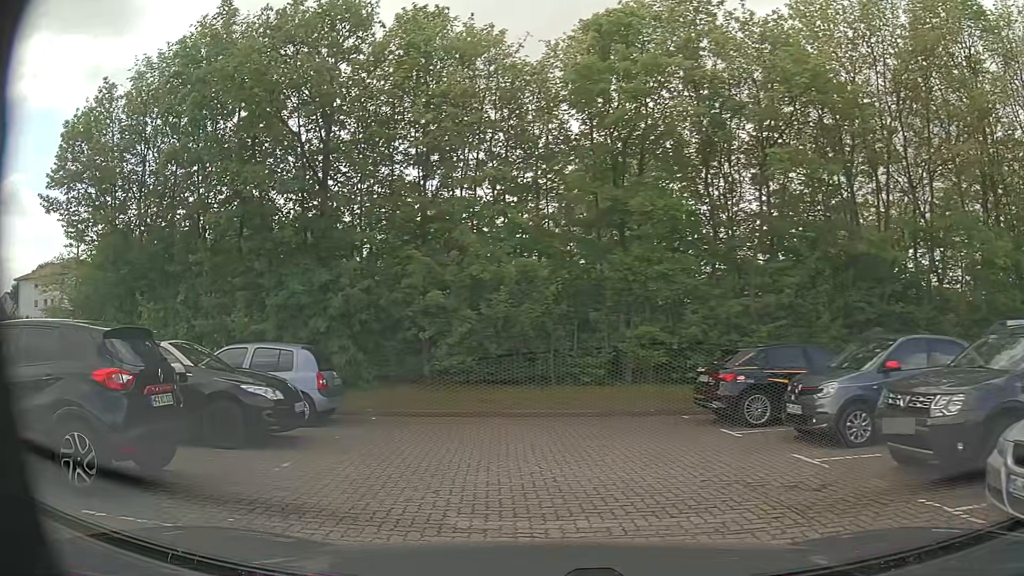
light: Day
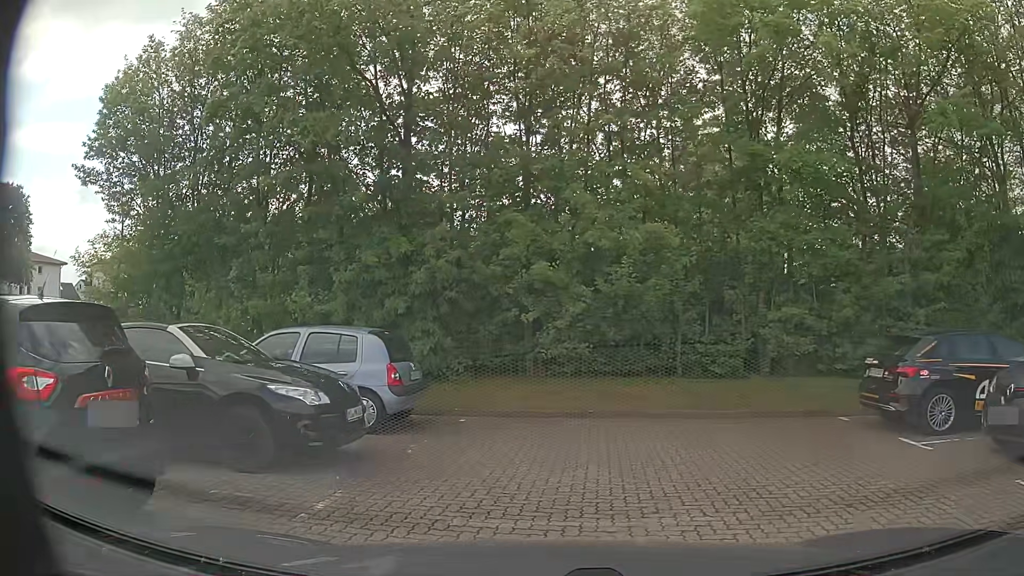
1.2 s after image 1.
(-0.3, +2.6) m; -10°
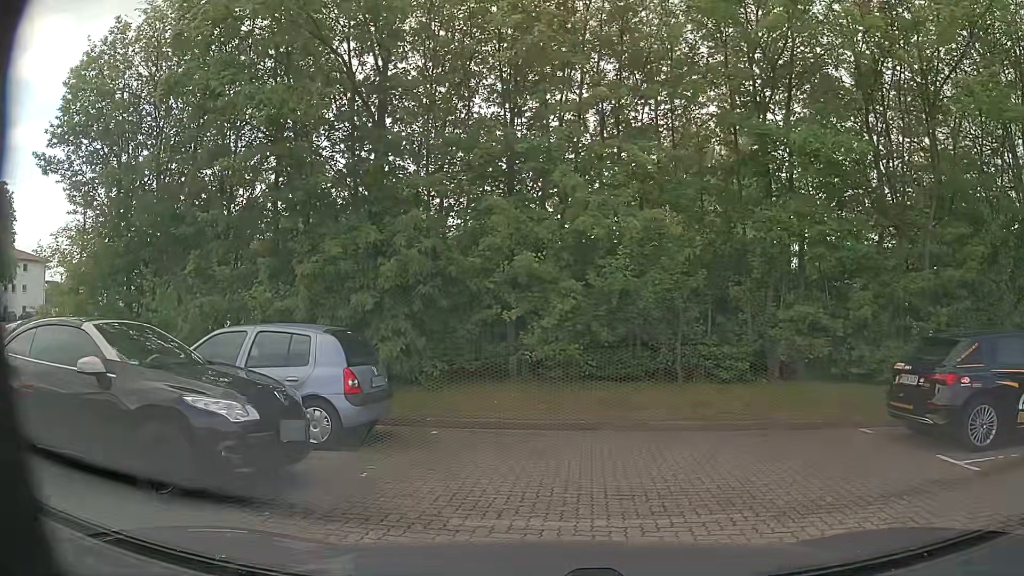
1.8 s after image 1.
(0.0, +1.3) m; 0°
